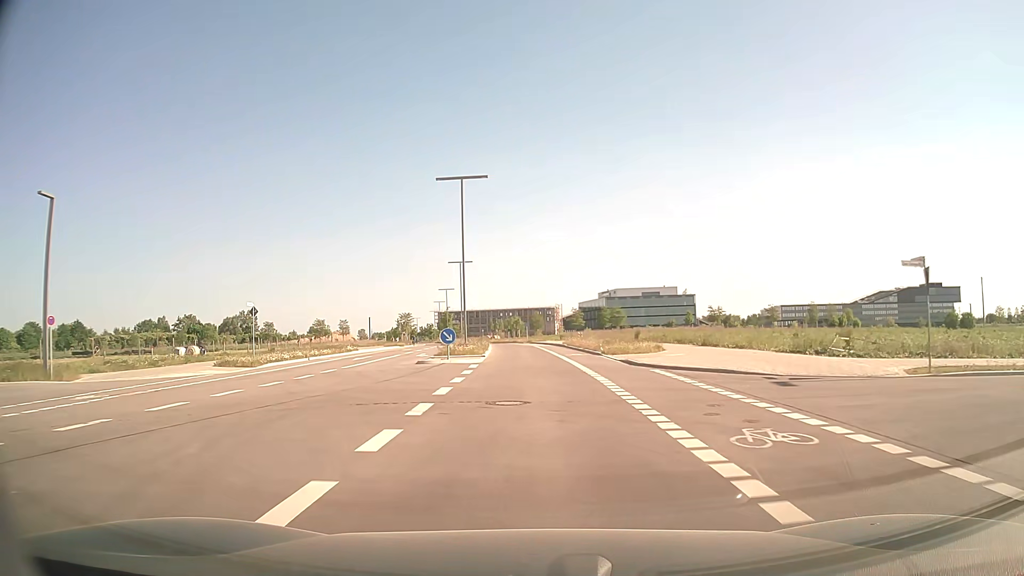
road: tertiary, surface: asphalt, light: Day
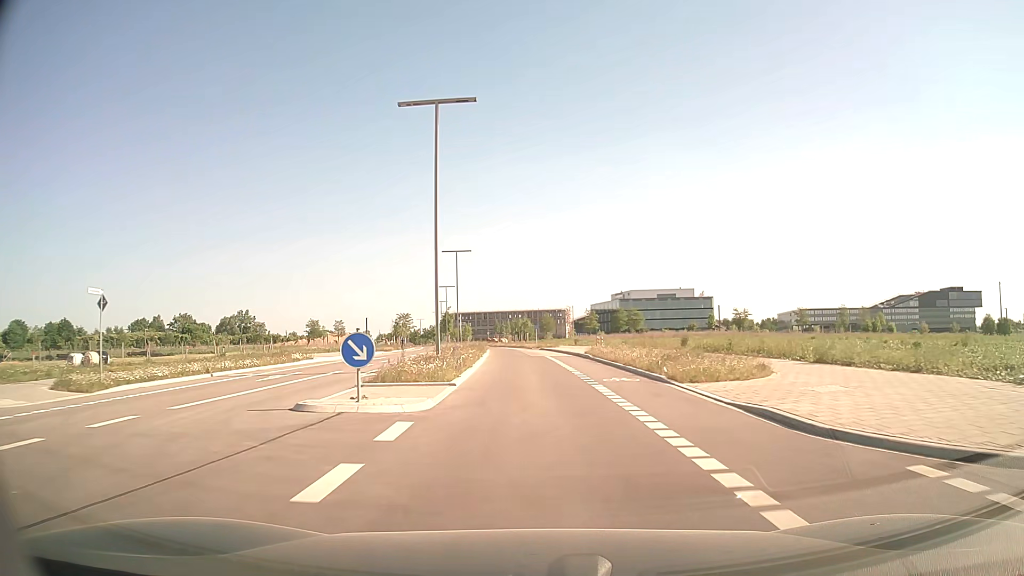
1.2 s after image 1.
(-0.2, +14.2) m; -1°
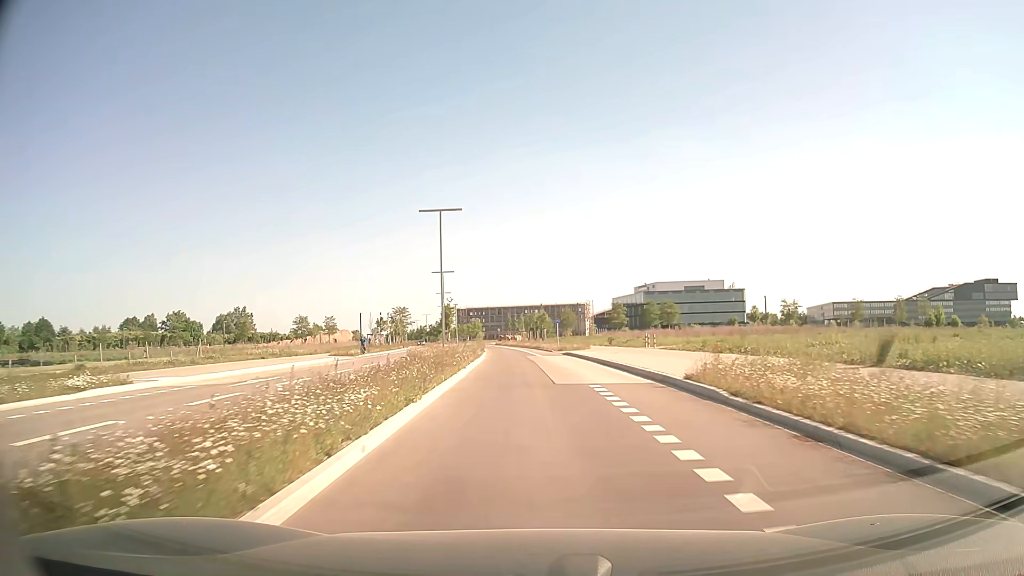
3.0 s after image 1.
(-0.2, +22.5) m; -1°
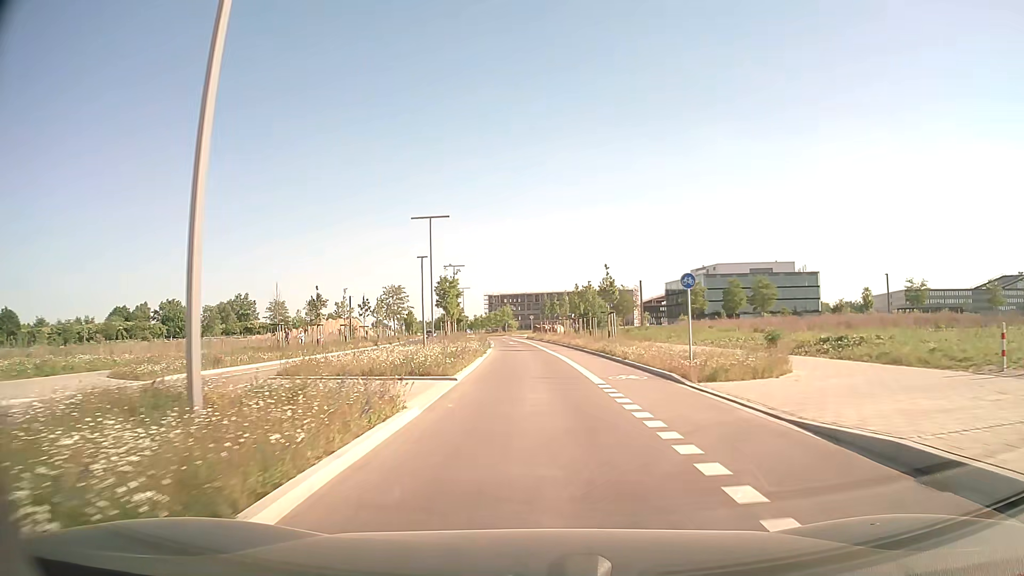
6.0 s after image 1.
(-1.0, +38.0) m; -3°
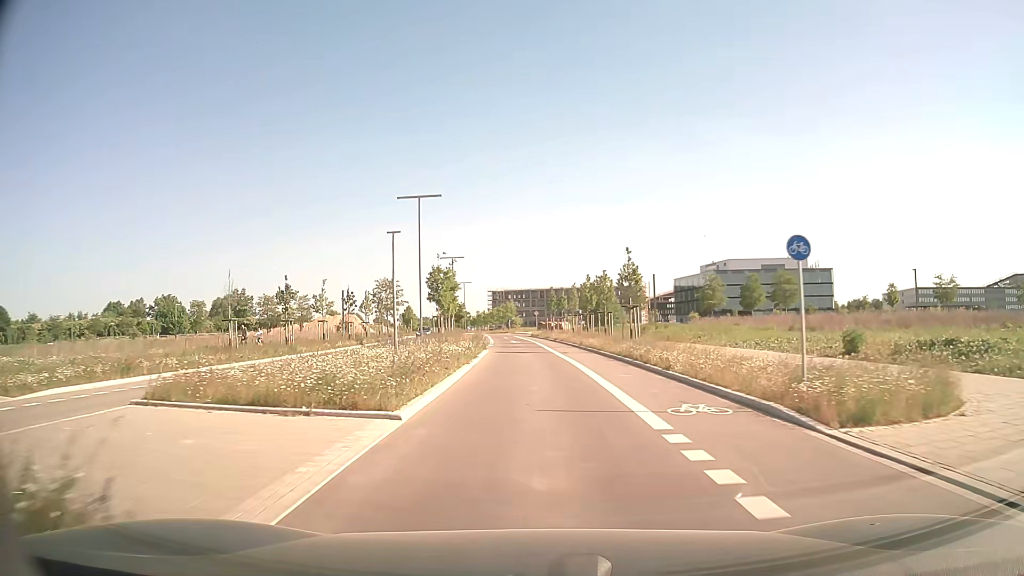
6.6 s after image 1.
(0.0, +7.4) m; 0°
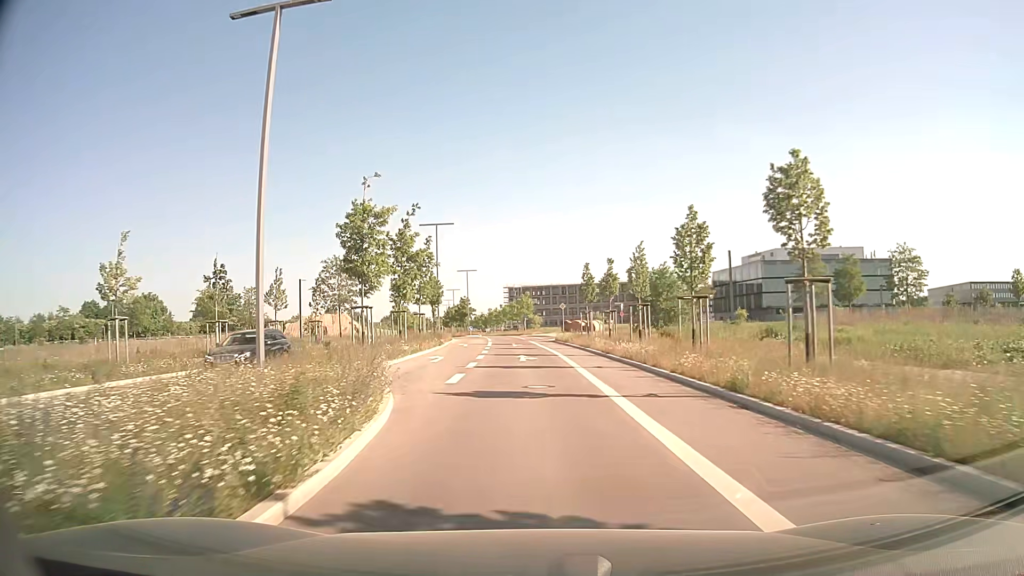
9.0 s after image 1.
(-0.4, +29.1) m; -2°
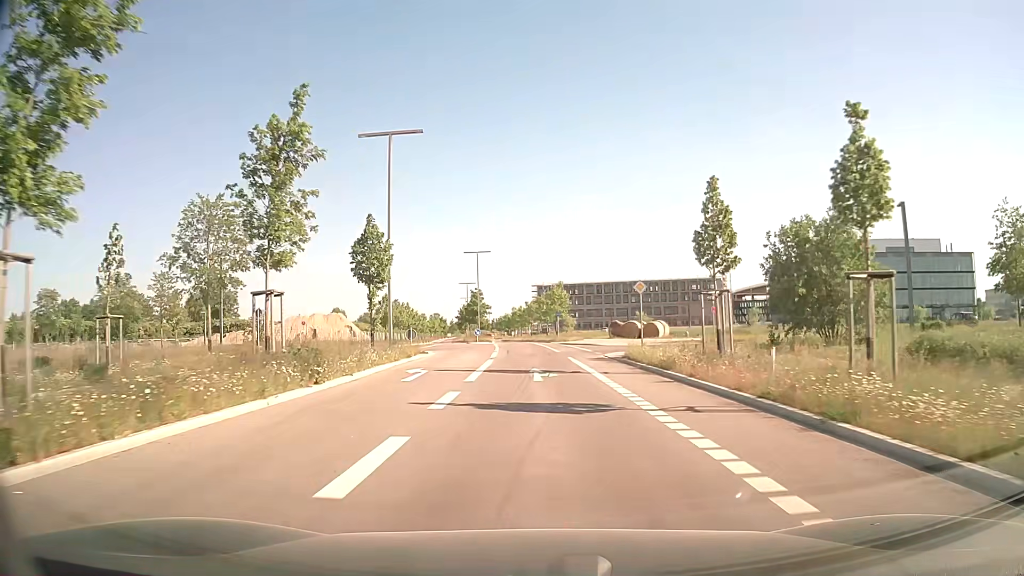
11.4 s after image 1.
(-0.6, +28.9) m; -2°
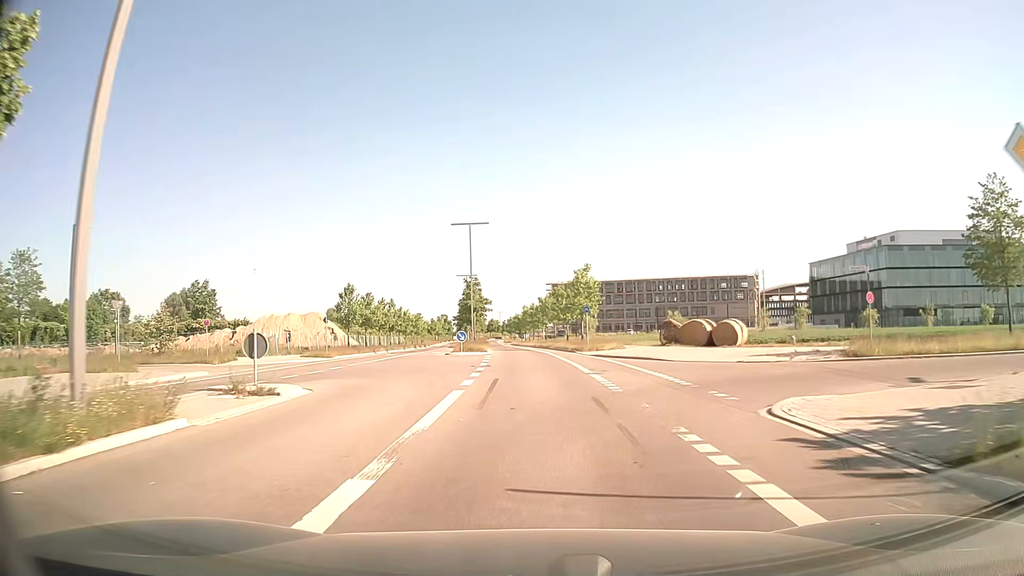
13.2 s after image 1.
(-0.3, +21.9) m; -1°
(0, +10) (0, +20) (-1, +30) (-1, +40) (-1, +50) (-2, +60) (-3, +70) (-4, +80) (-5, +90) (-6, +100) m
